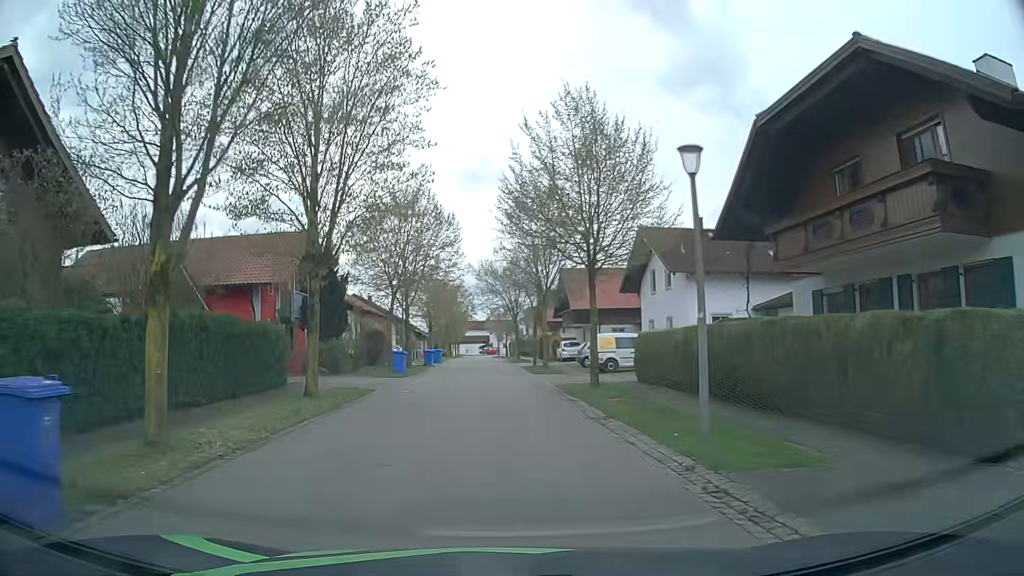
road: residential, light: Day
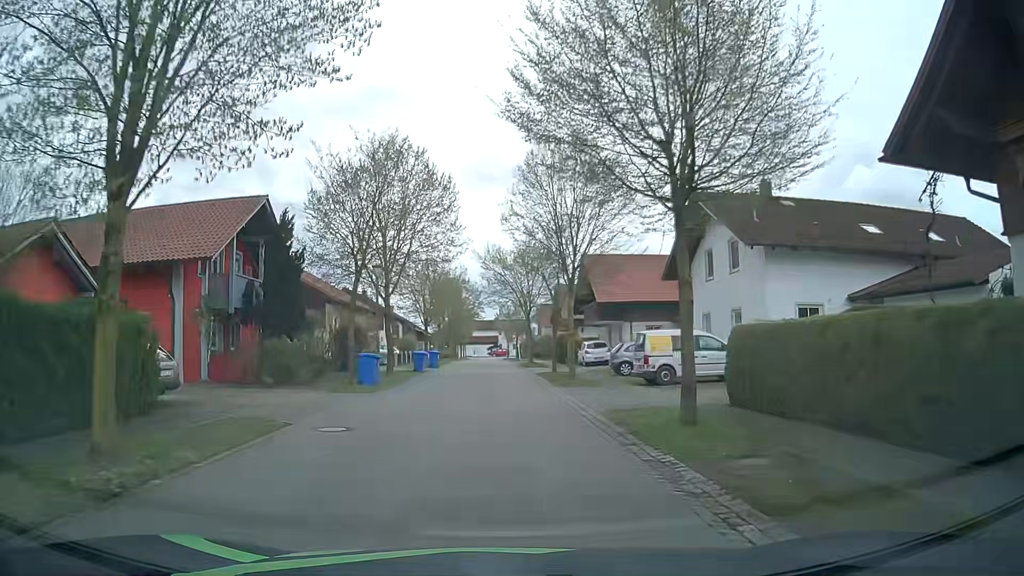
(-0.1, +9.1) m; 0°
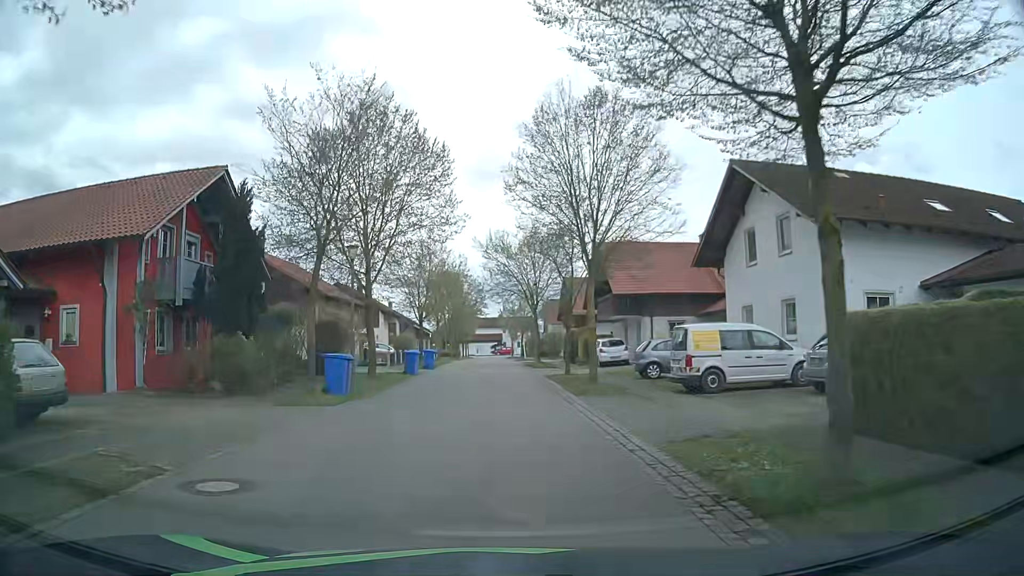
(-0.1, +4.7) m; -1°
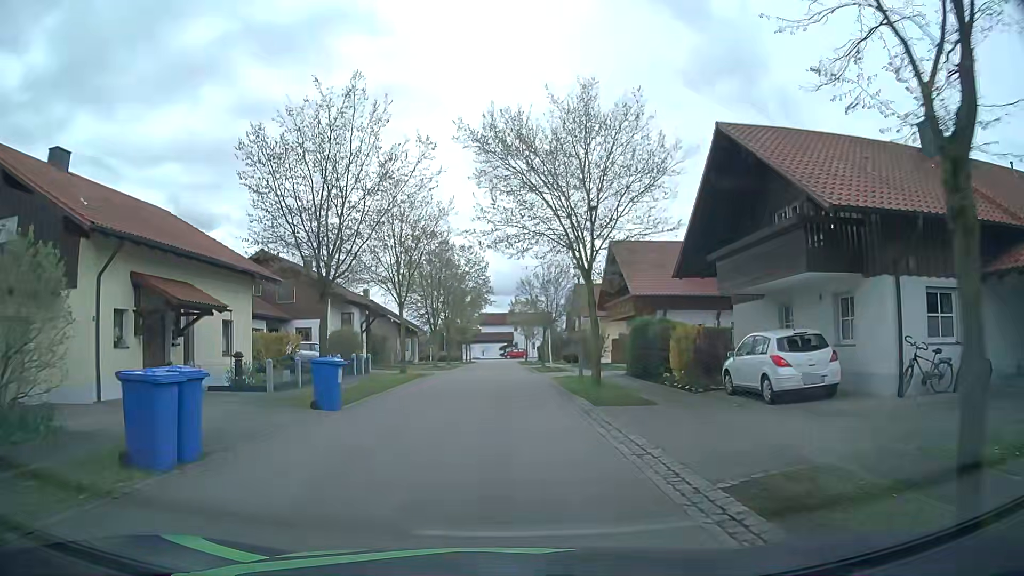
(-0.3, +23.2) m; -1°
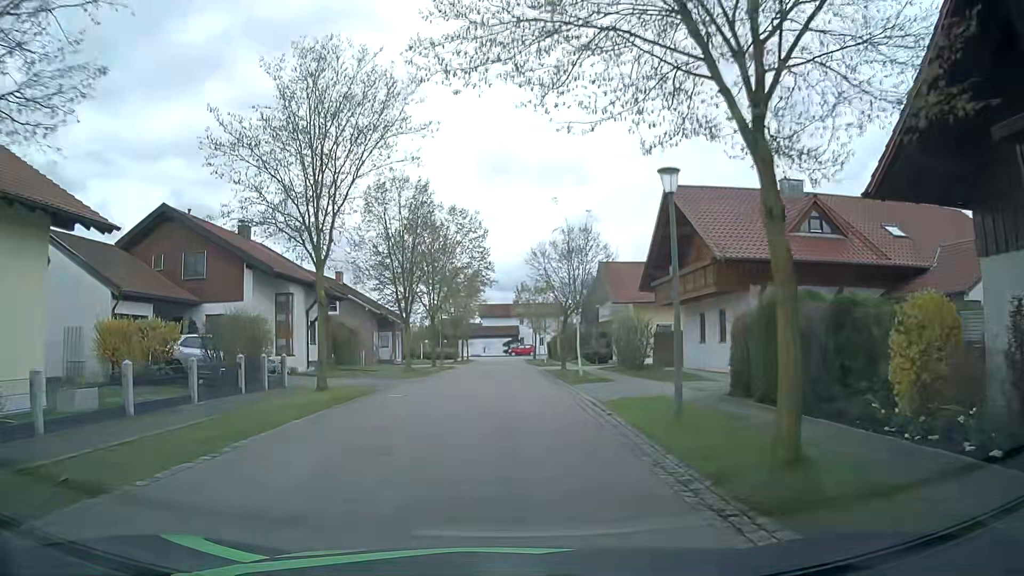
(+0.1, +13.7) m; 0°
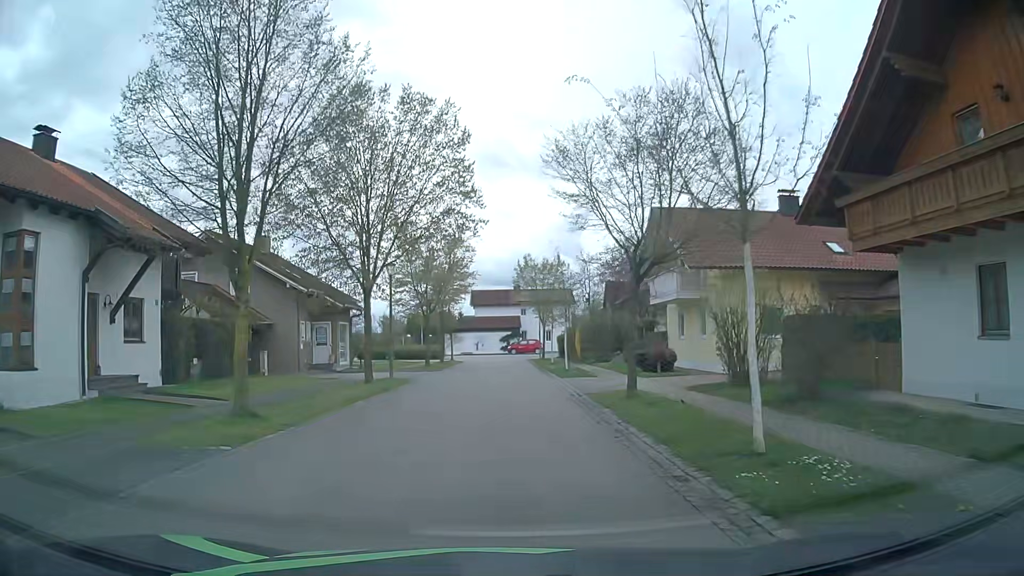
(0.0, +18.7) m; 0°
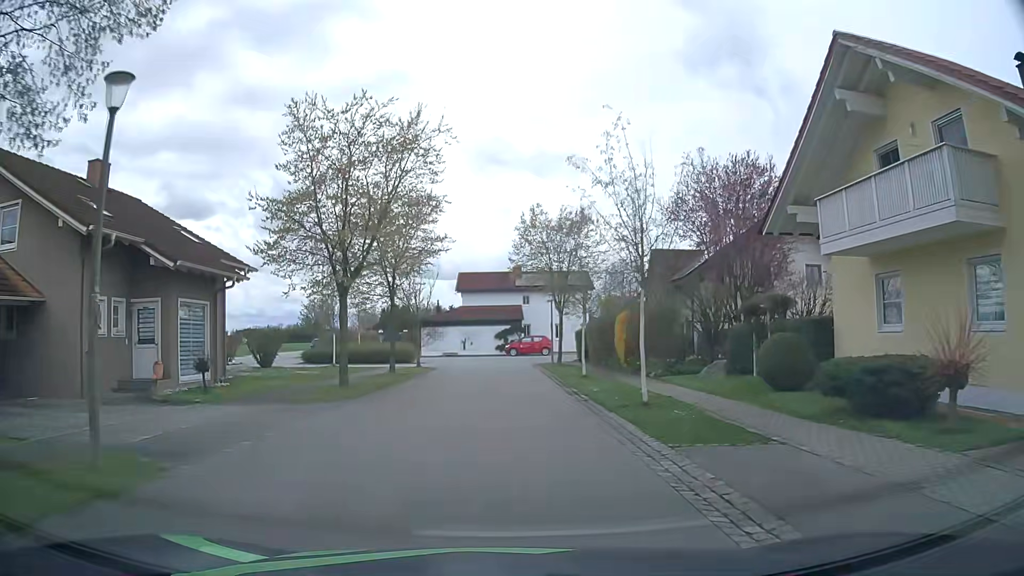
(+0.1, +18.4) m; +1°
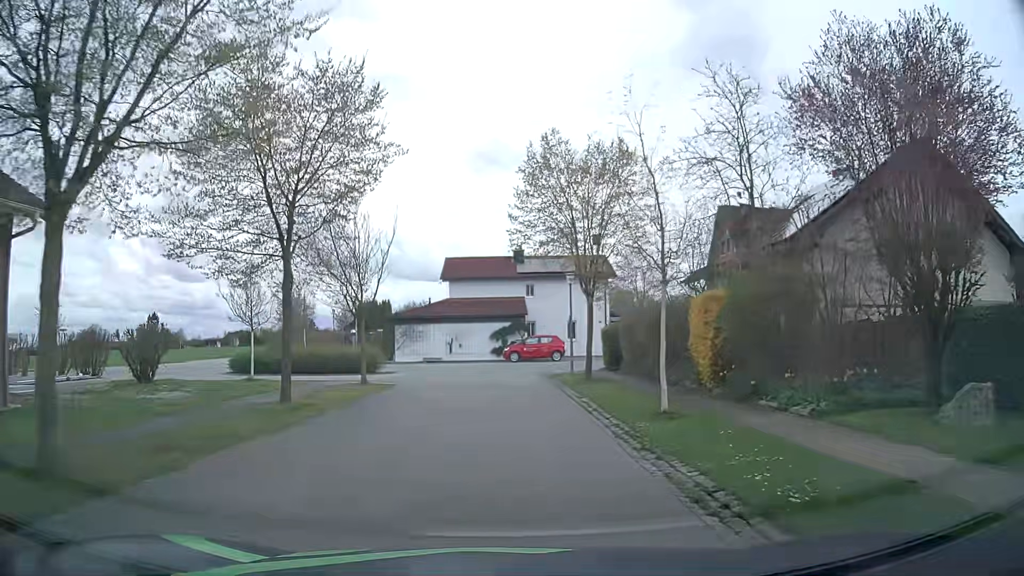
(-0.1, +12.5) m; 0°
